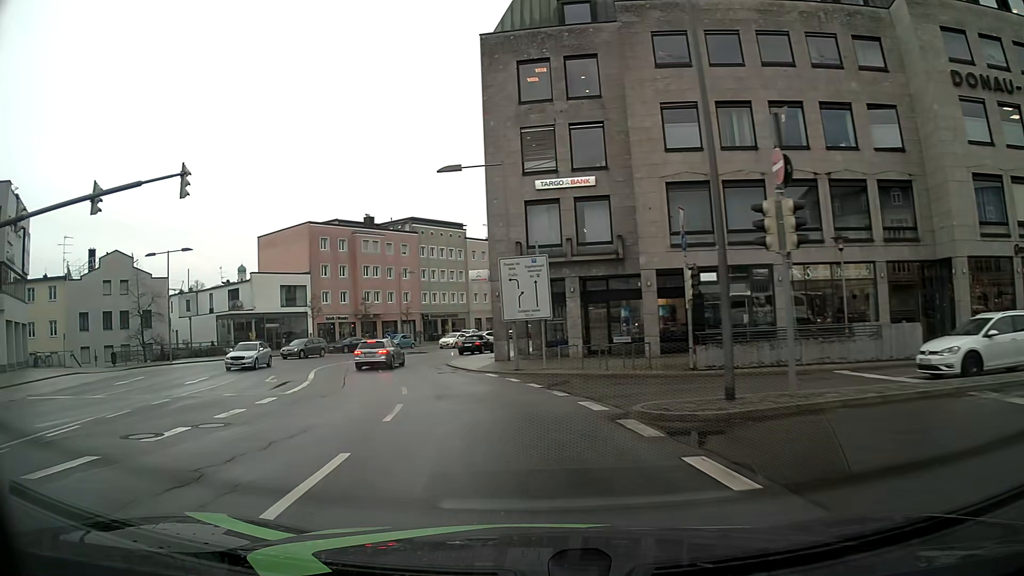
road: primary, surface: asphalt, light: Day
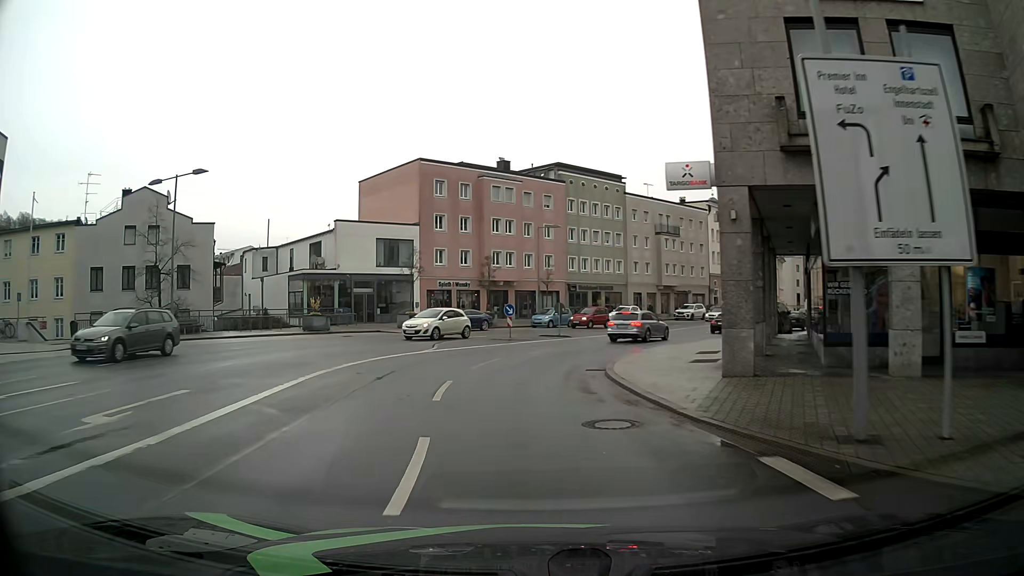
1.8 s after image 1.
(-2.1, +18.0) m; -13°
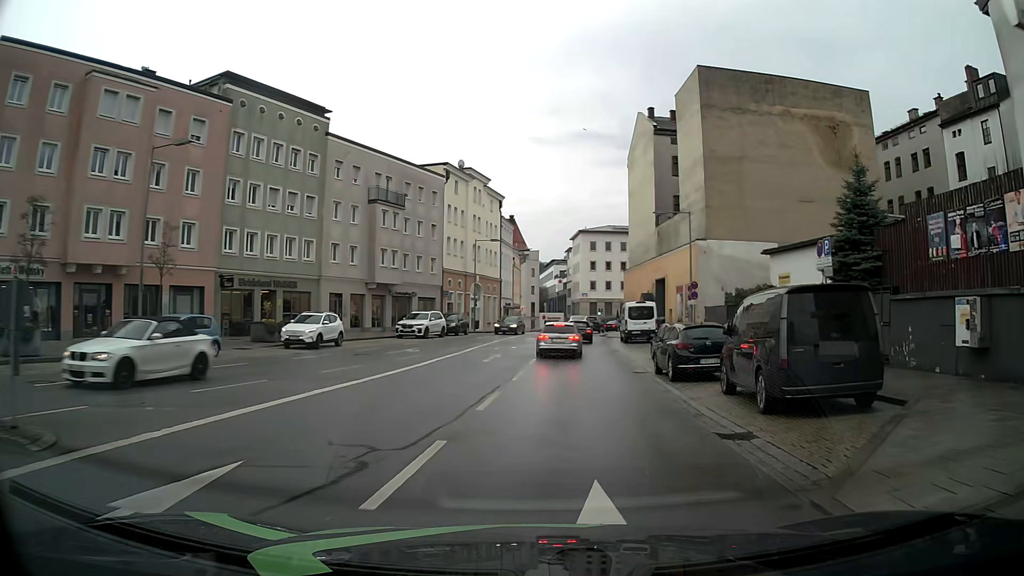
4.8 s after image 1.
(+3.6, +28.4) m; +25°
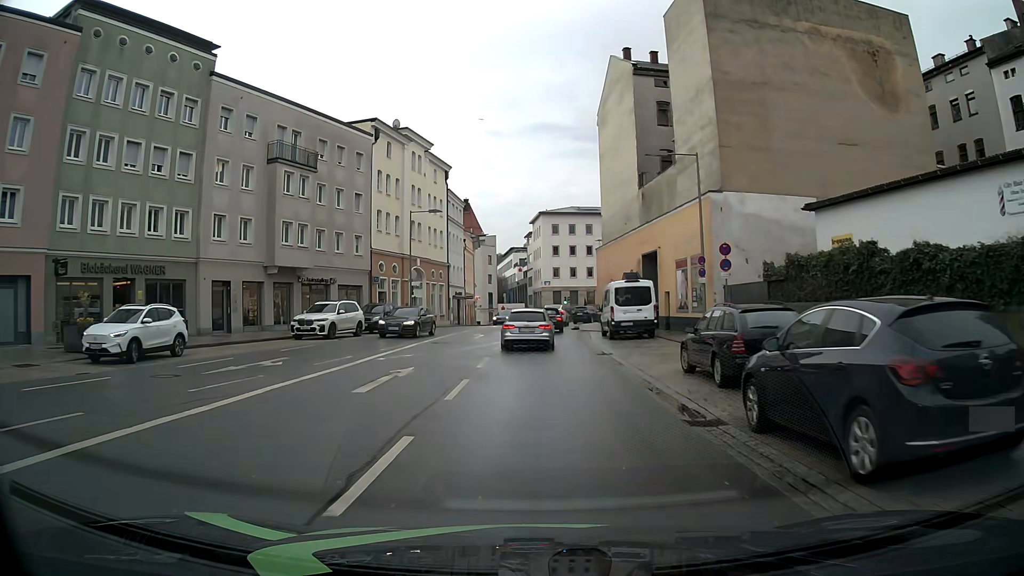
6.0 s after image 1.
(+0.7, +12.3) m; +5°
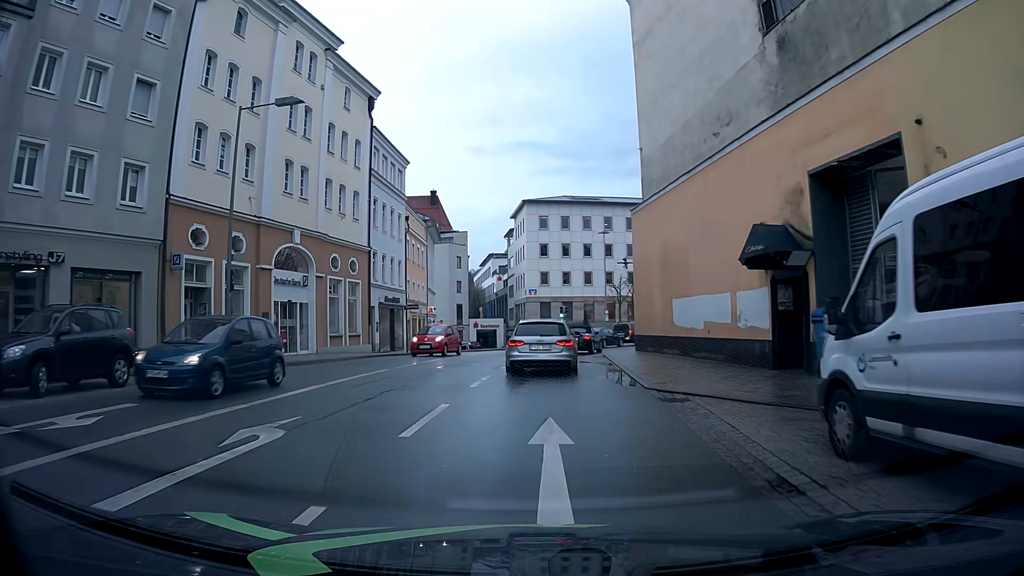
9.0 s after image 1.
(-0.1, +26.7) m; 0°
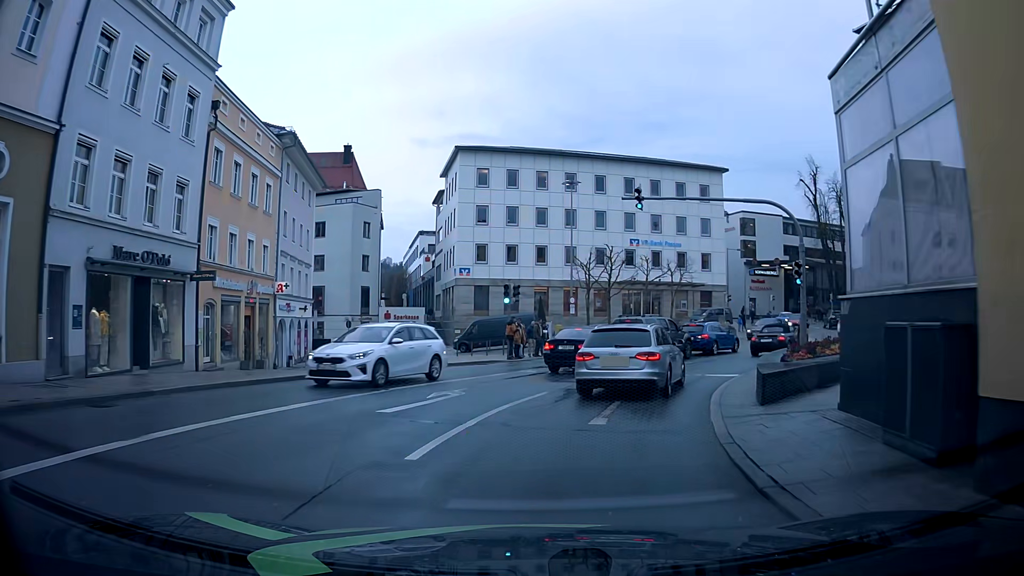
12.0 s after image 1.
(+0.4, +24.9) m; +5°
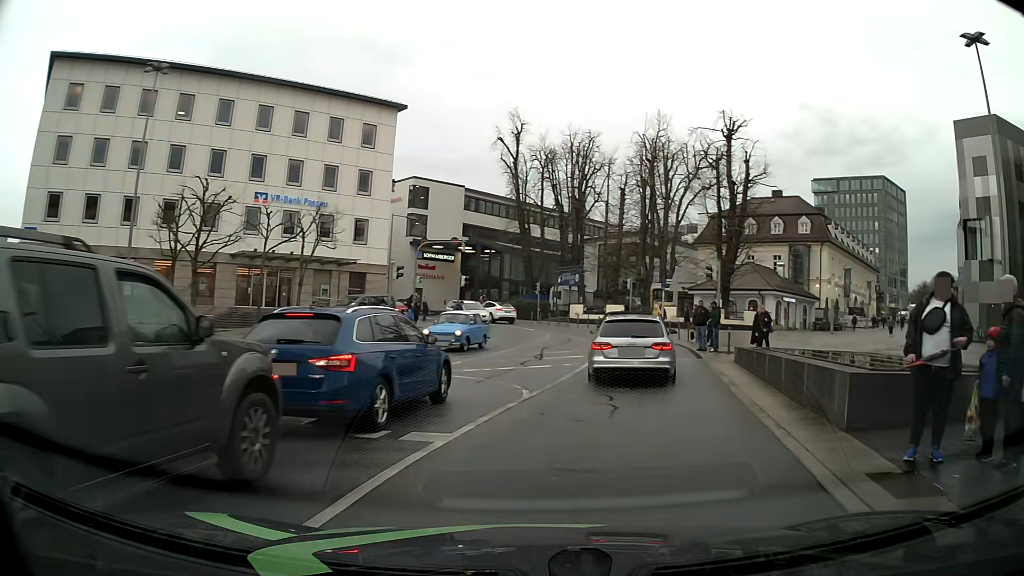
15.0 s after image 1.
(+5.0, +21.7) m; +30°
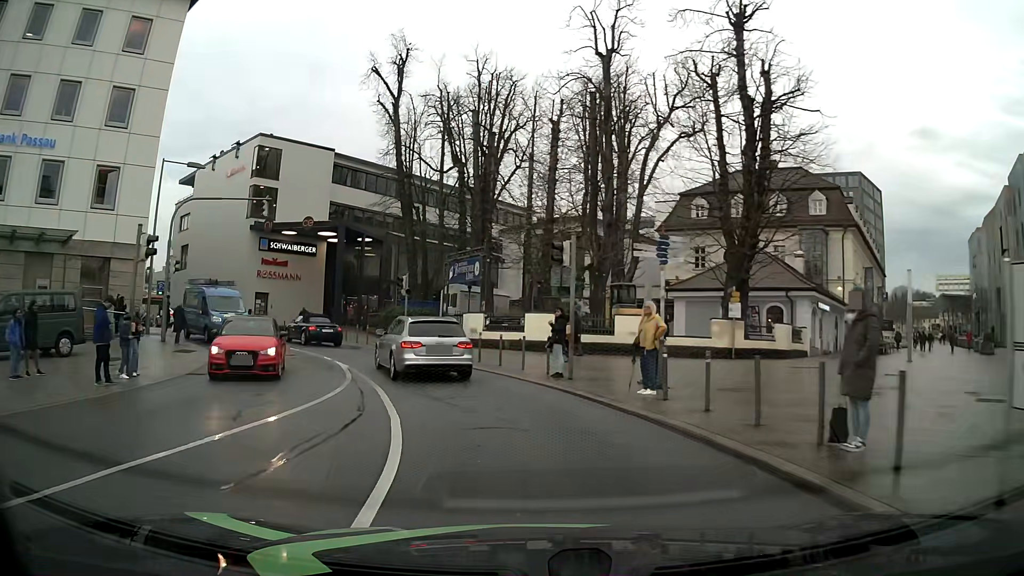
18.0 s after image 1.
(+3.5, +24.2) m; +6°
